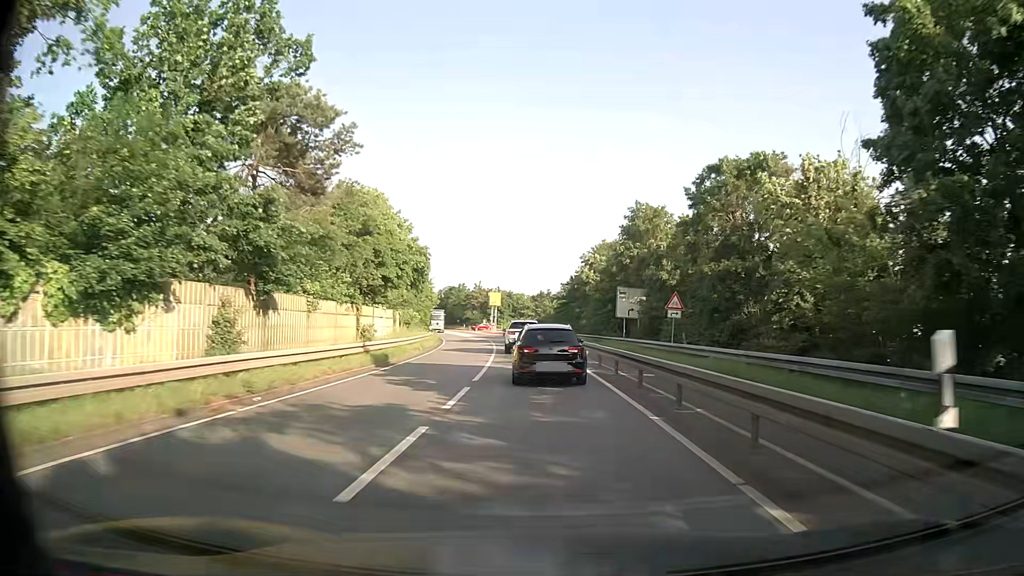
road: tertiary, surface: asphalt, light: Day
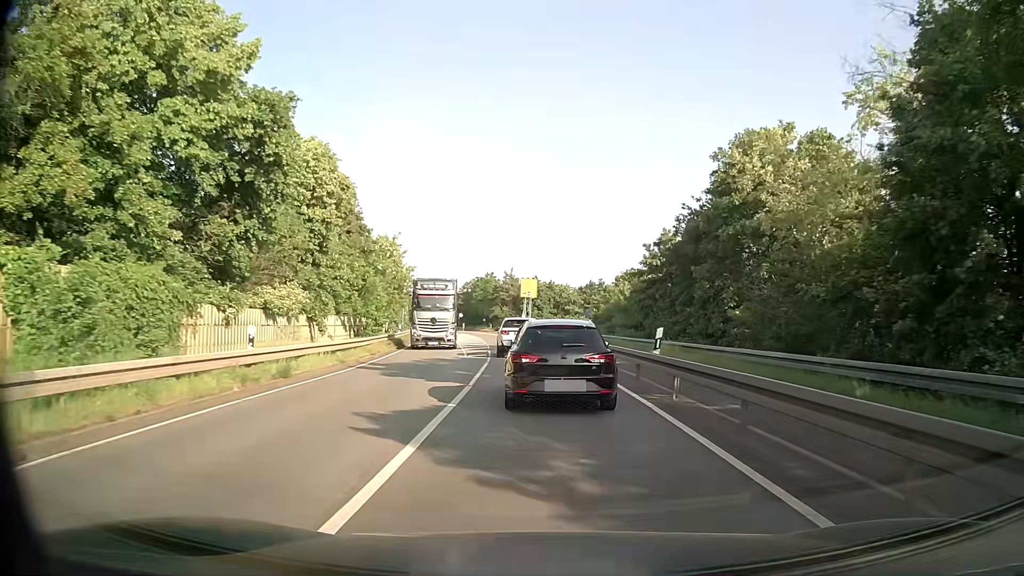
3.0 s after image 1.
(-1.2, +38.7) m; -3°
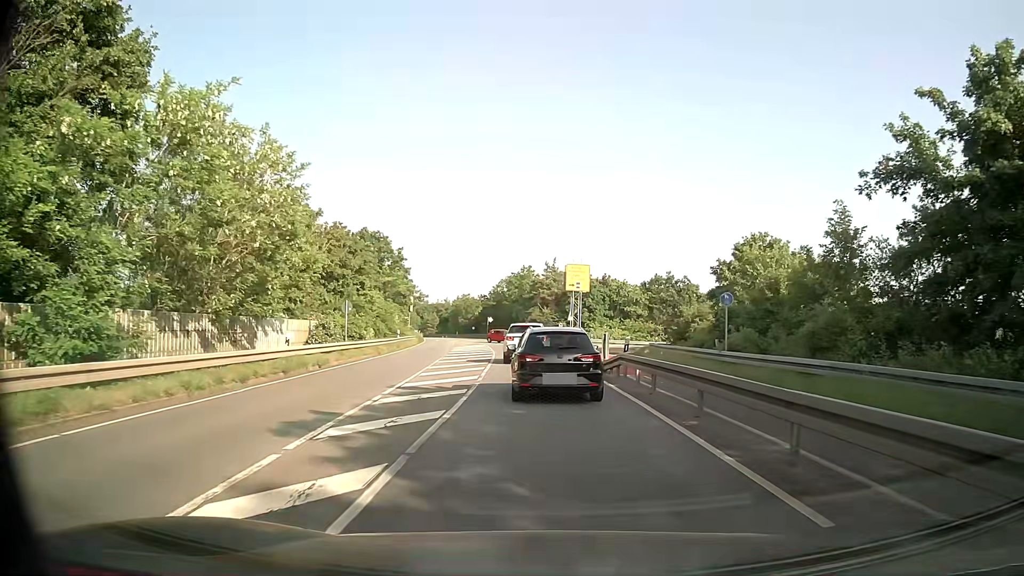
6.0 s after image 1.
(-0.9, +29.2) m; -4°
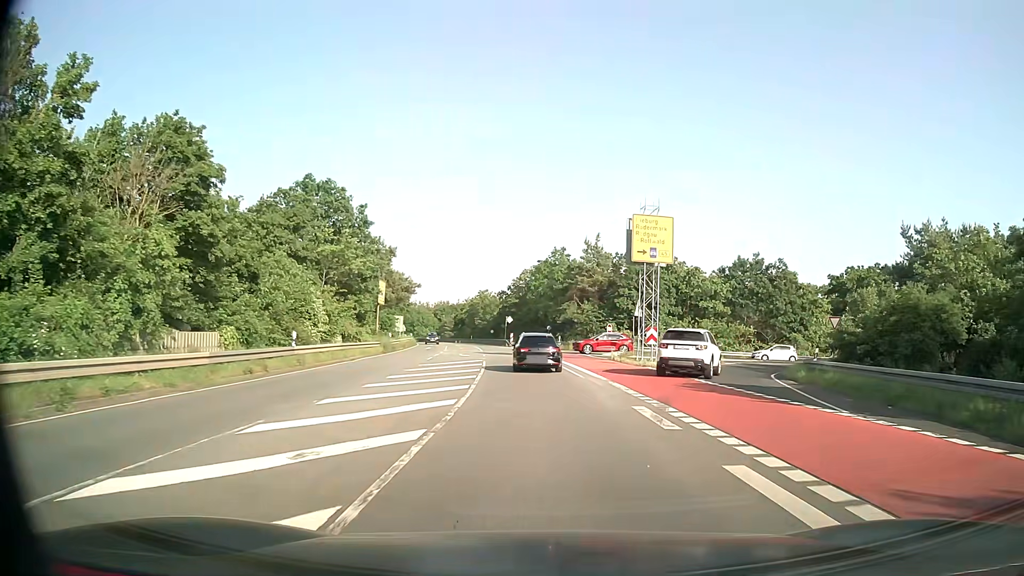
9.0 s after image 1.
(-0.8, +29.2) m; -3°
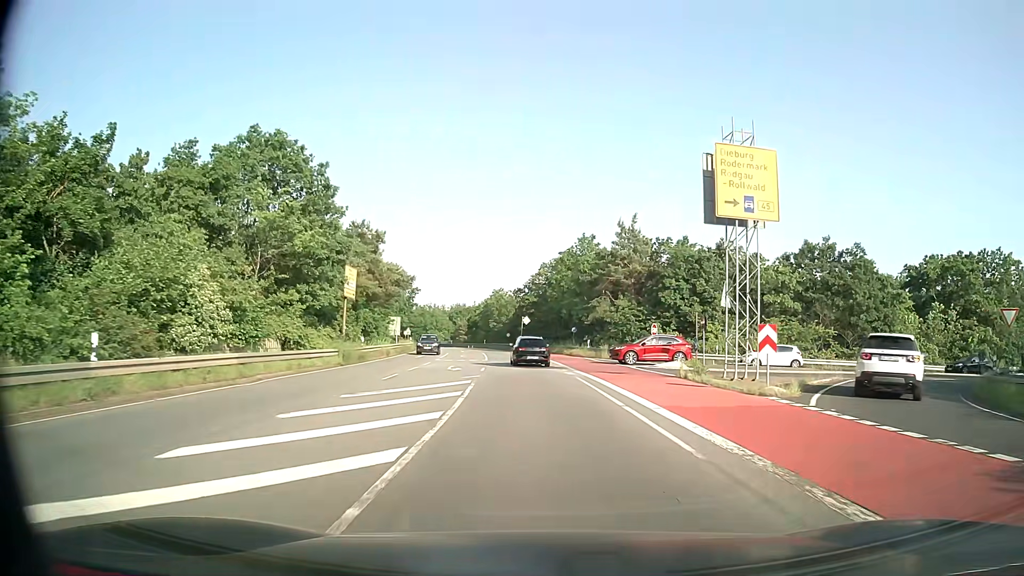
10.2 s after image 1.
(-0.2, +14.2) m; -1°
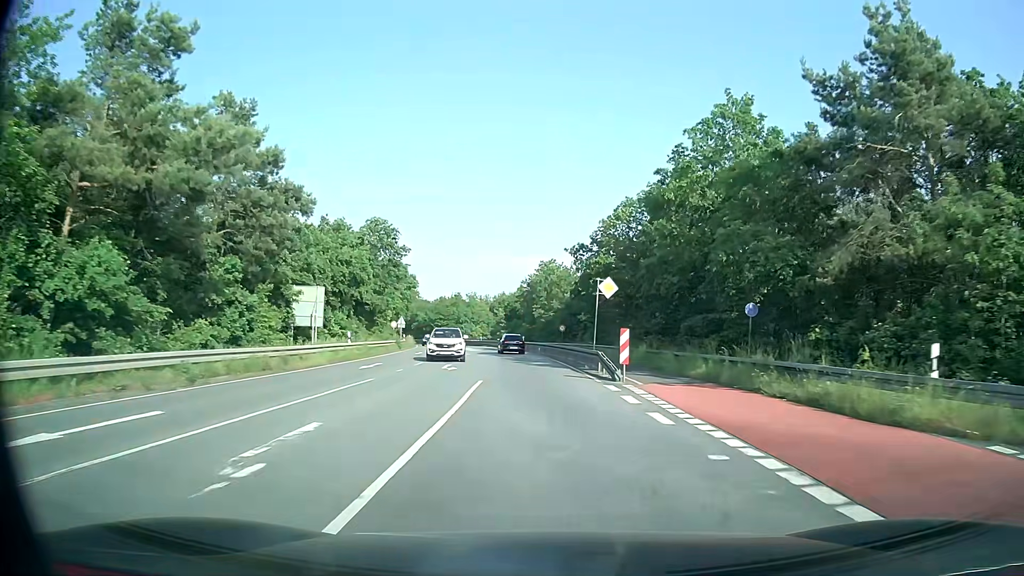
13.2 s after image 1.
(-2.3, +42.0) m; -5°
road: secondary
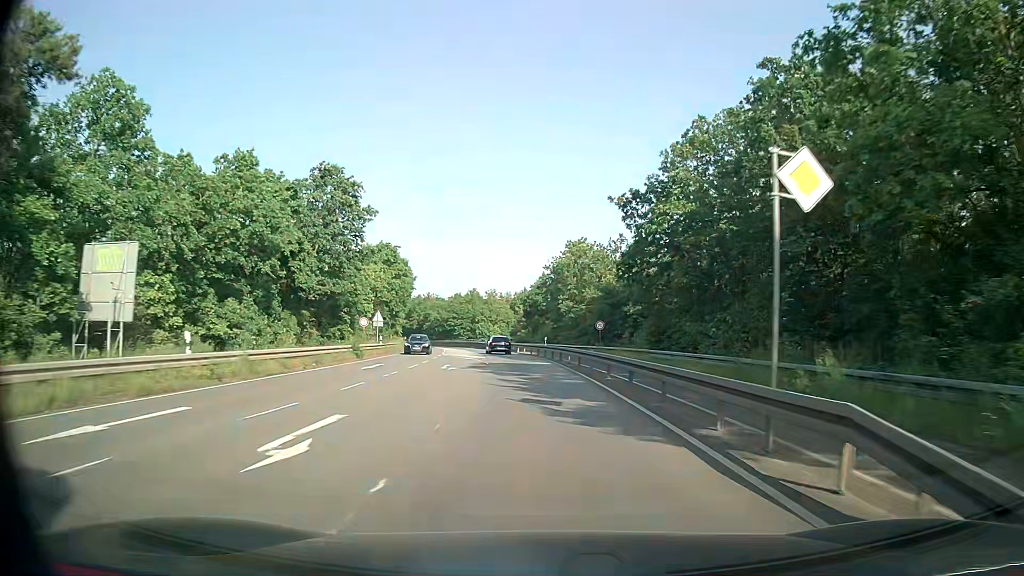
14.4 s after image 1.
(-0.3, +18.9) m; -2°
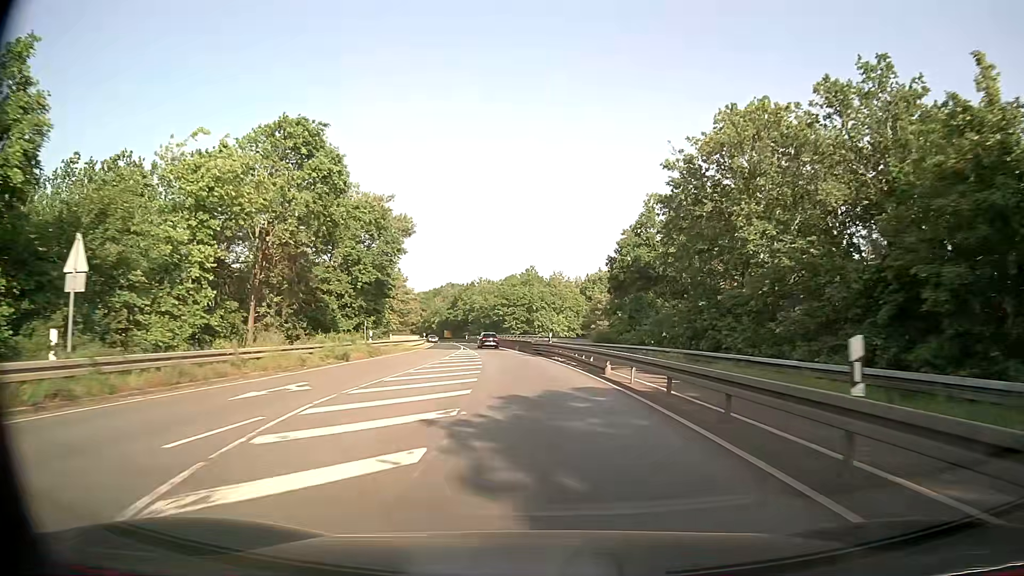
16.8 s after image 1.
(-1.9, +39.4) m; -6°
(0, +10) (-1, +20) (-1, +30) (-3, +40) (-4, +50) (-5, +60) (-7, +70) (-8, +79) (-10, +89) (-12, +99) m
